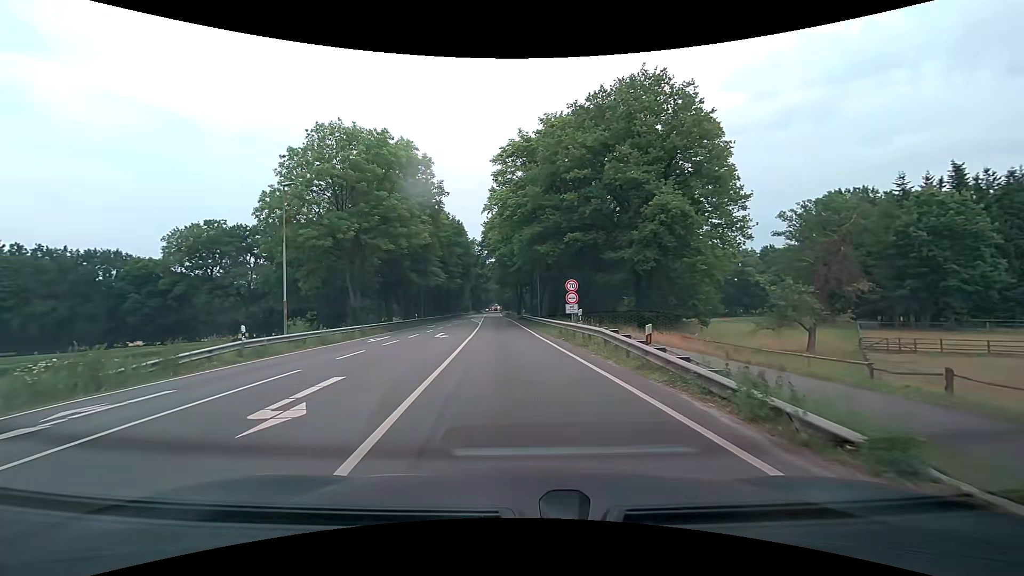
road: primary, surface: asphalt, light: Day
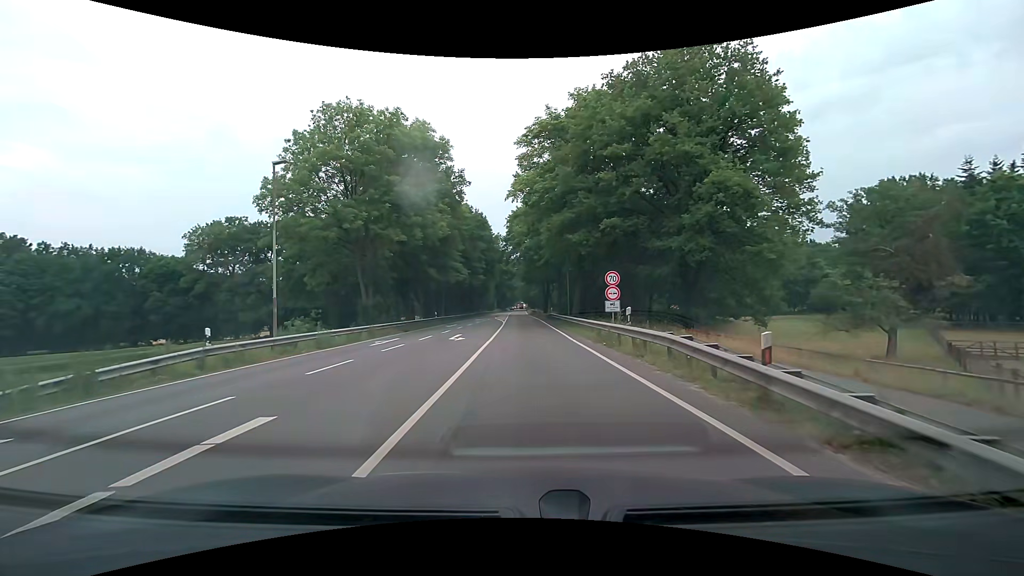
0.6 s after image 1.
(-0.1, +4.3) m; -3°
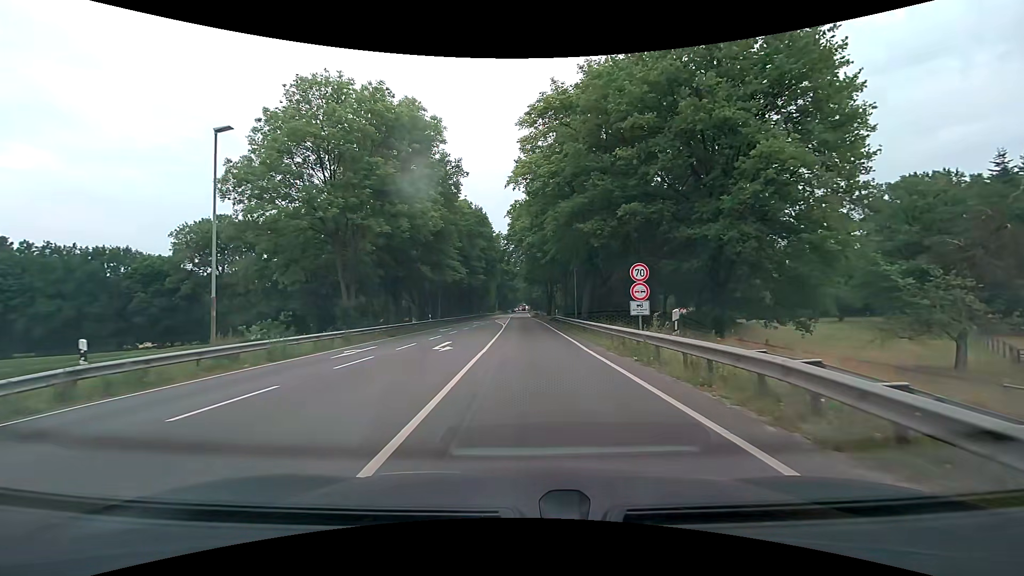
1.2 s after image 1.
(0.0, +4.6) m; 0°
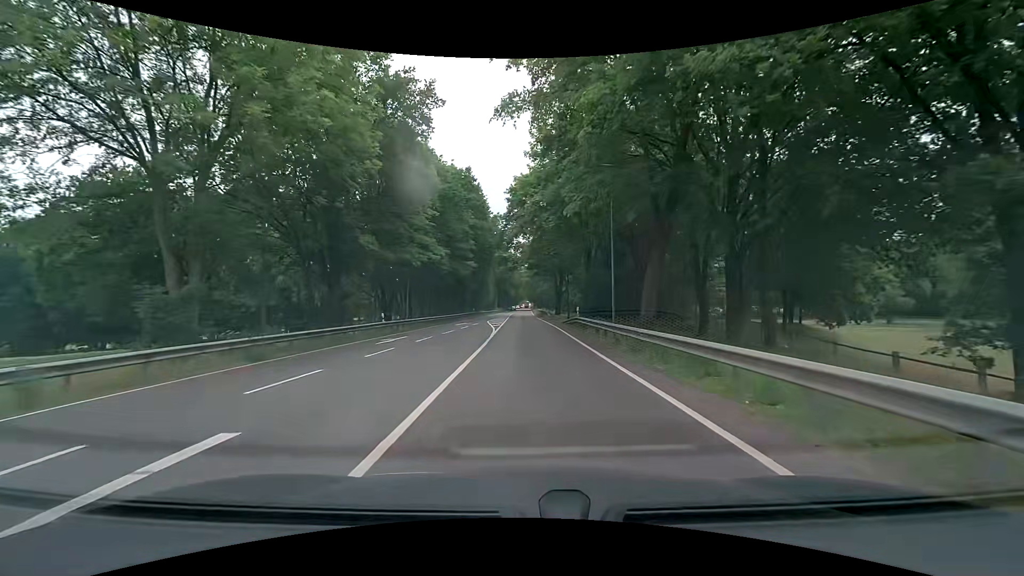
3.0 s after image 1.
(-0.1, +17.0) m; -1°
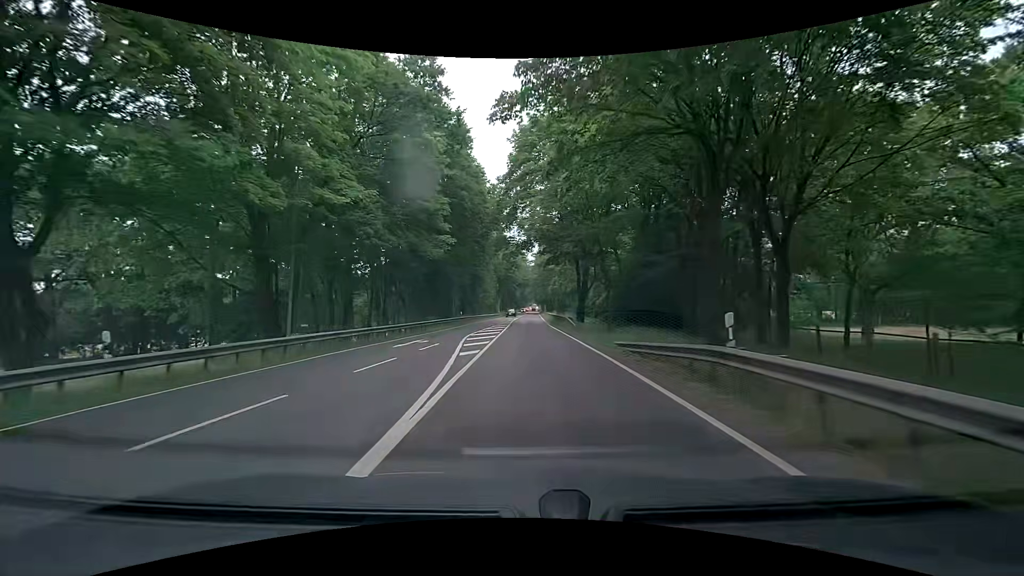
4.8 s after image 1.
(-0.1, +21.5) m; -1°
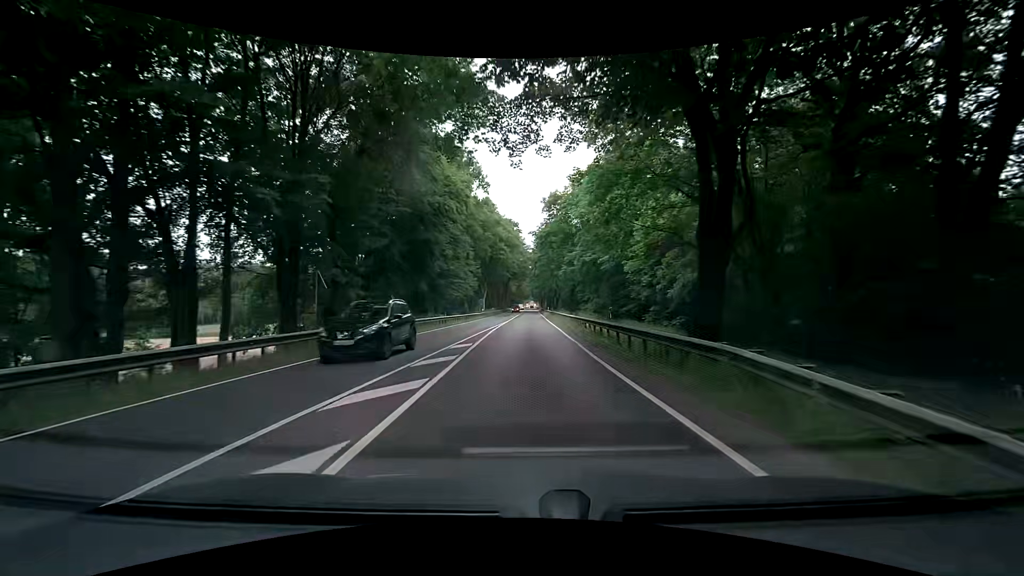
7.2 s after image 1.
(+0.7, +34.4) m; +1°
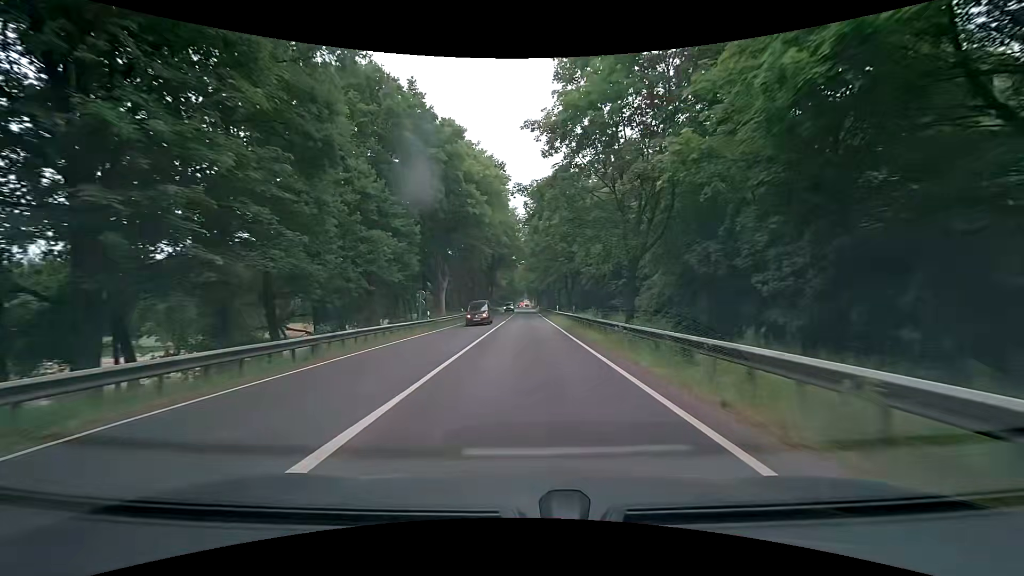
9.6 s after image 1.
(+0.3, +38.1) m; +1°
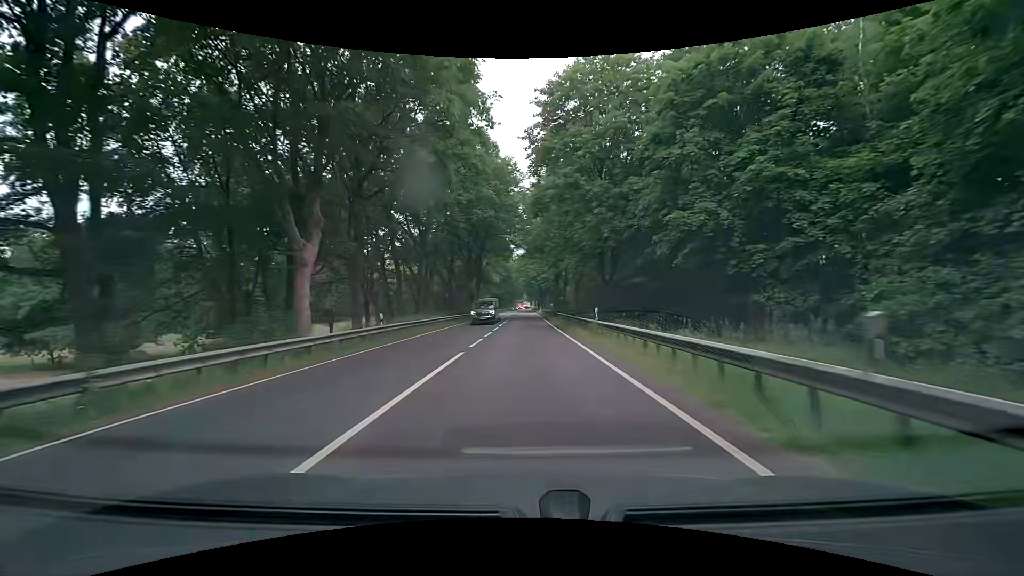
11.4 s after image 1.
(0.0, +29.8) m; 0°
(0, +10) (0, +20) (0, +30) (0, +40) (0, +50) (0, +60) (0, +70) (+1, +80) (+1, +90) (+1, +100) m
